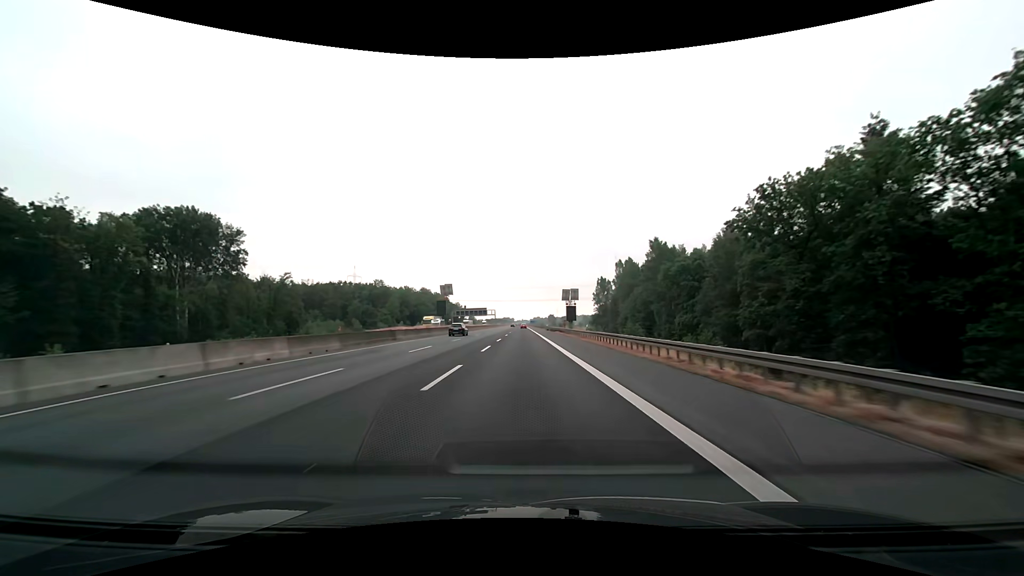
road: motorway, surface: asphalt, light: Day
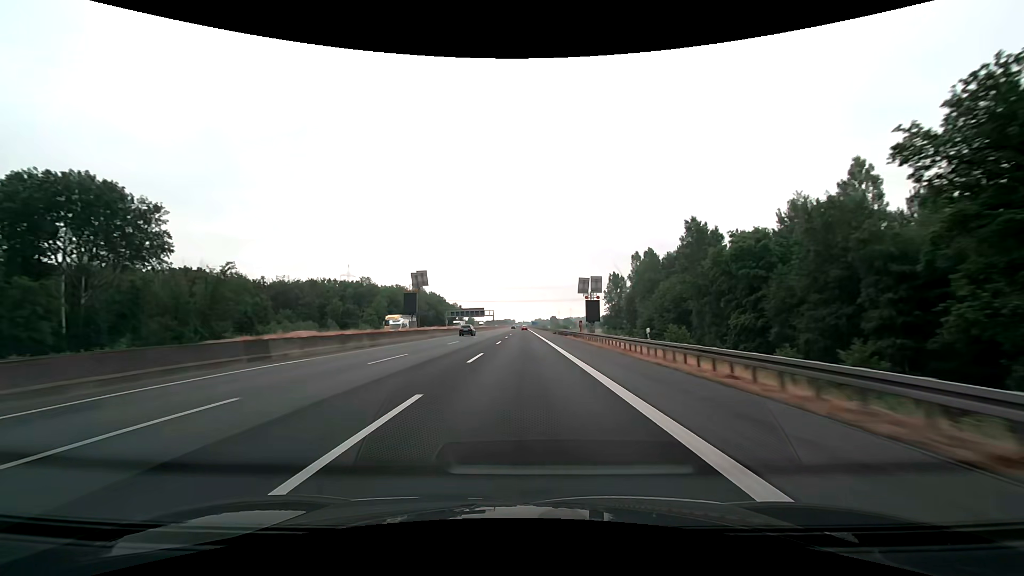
(-0.1, +20.7) m; 0°
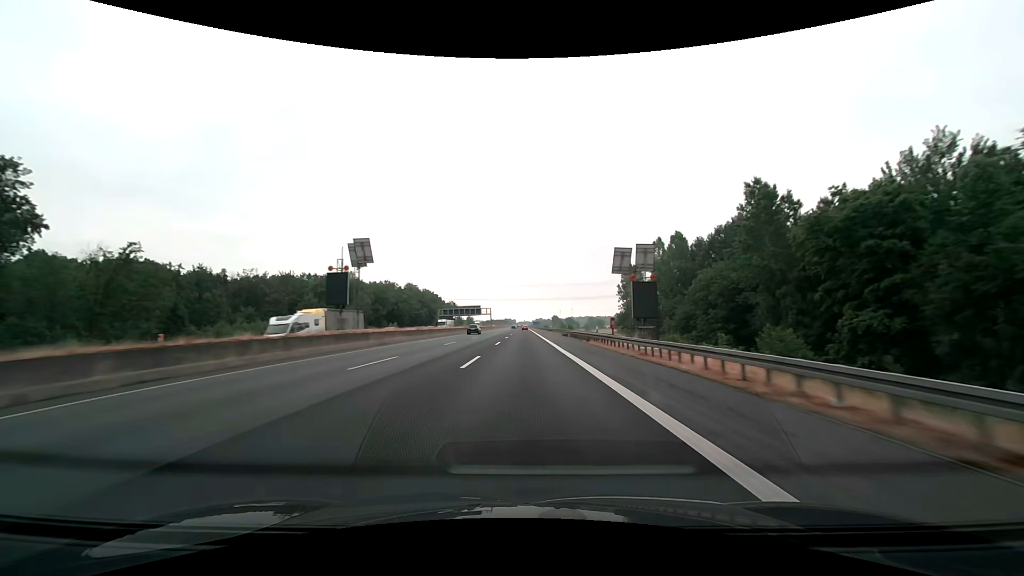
(0.0, +20.7) m; 0°
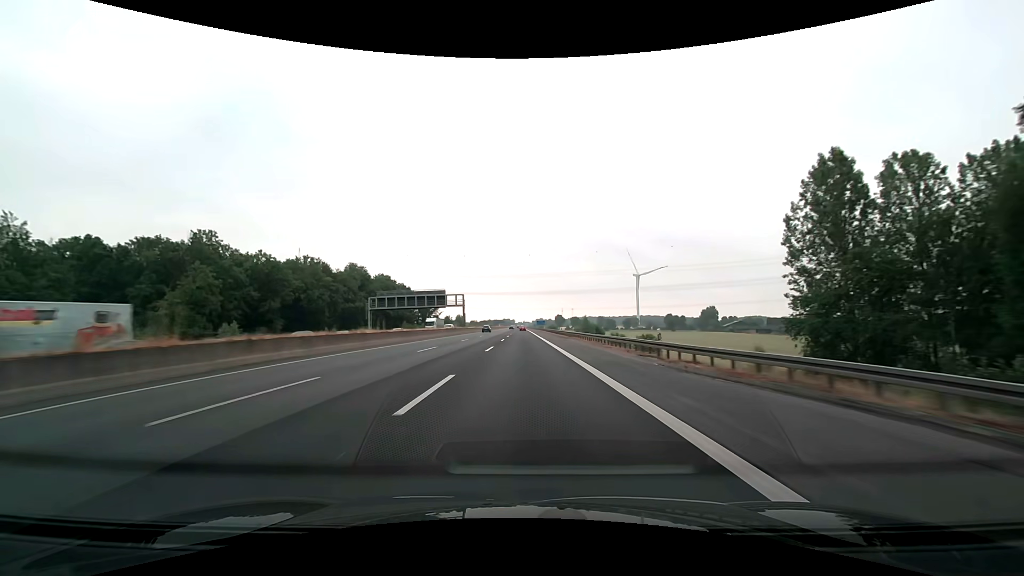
(-0.2, +82.7) m; 0°
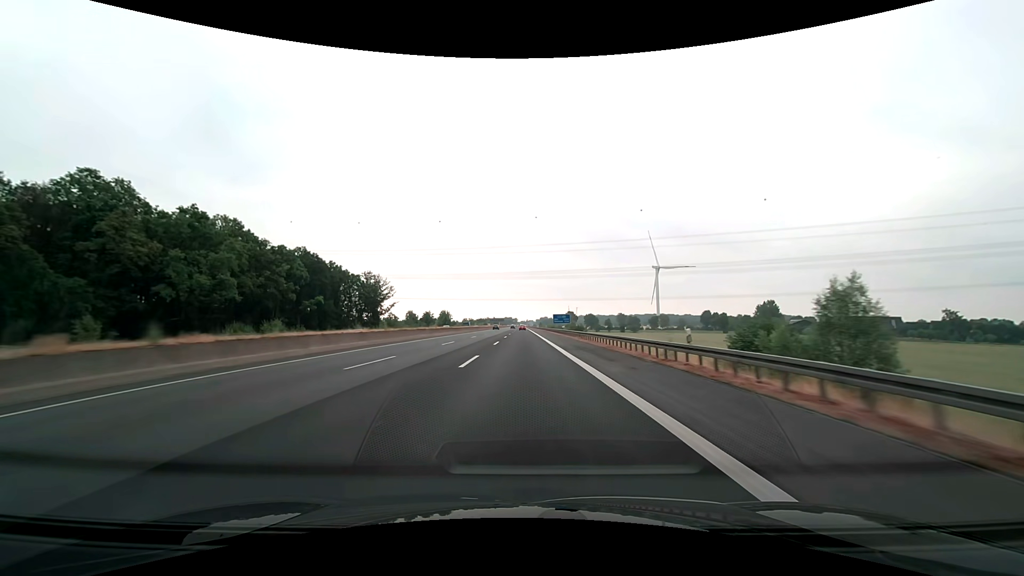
(-0.4, +103.3) m; 0°
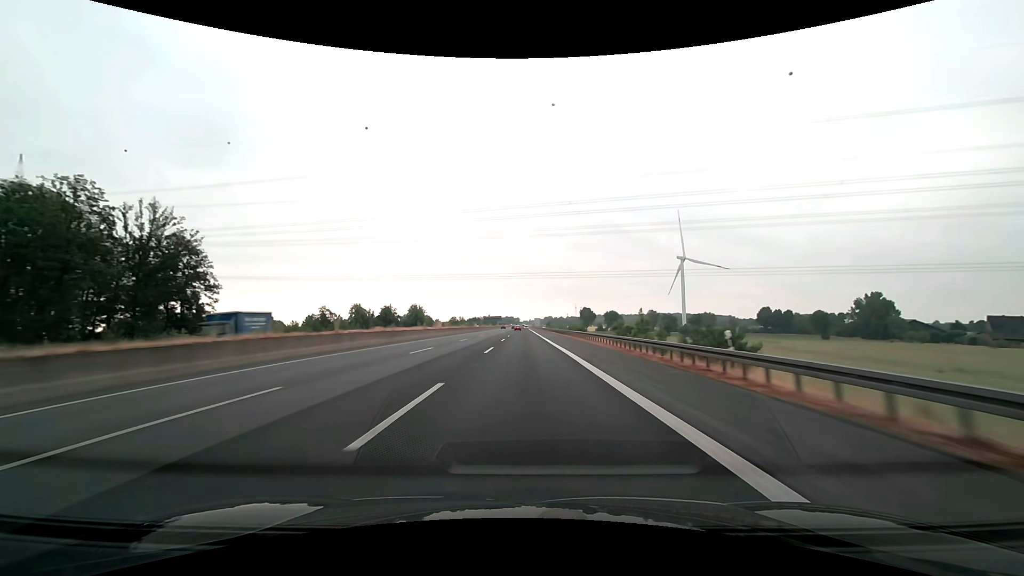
(-0.2, +103.2) m; 0°
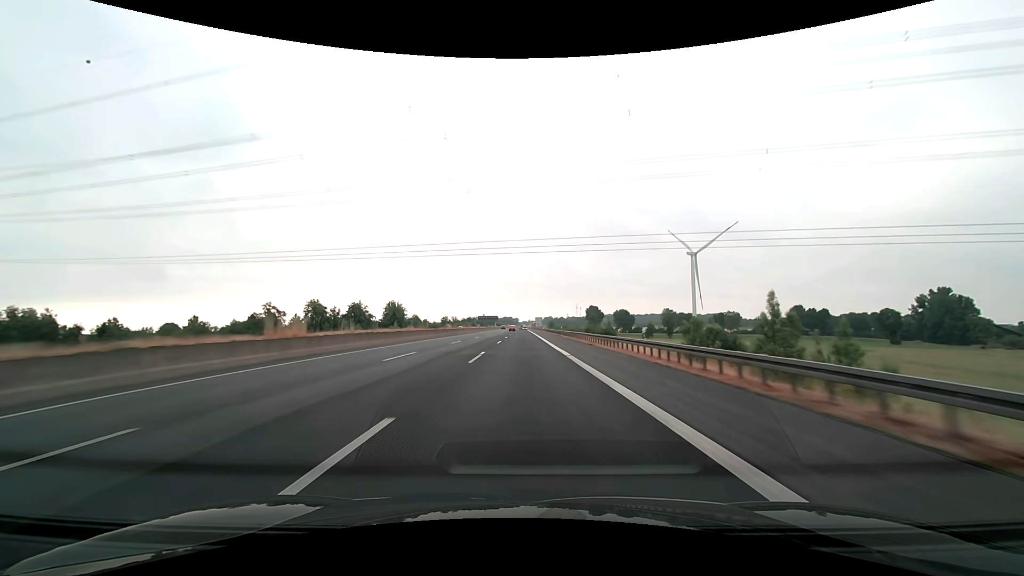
(0.0, +41.3) m; 0°
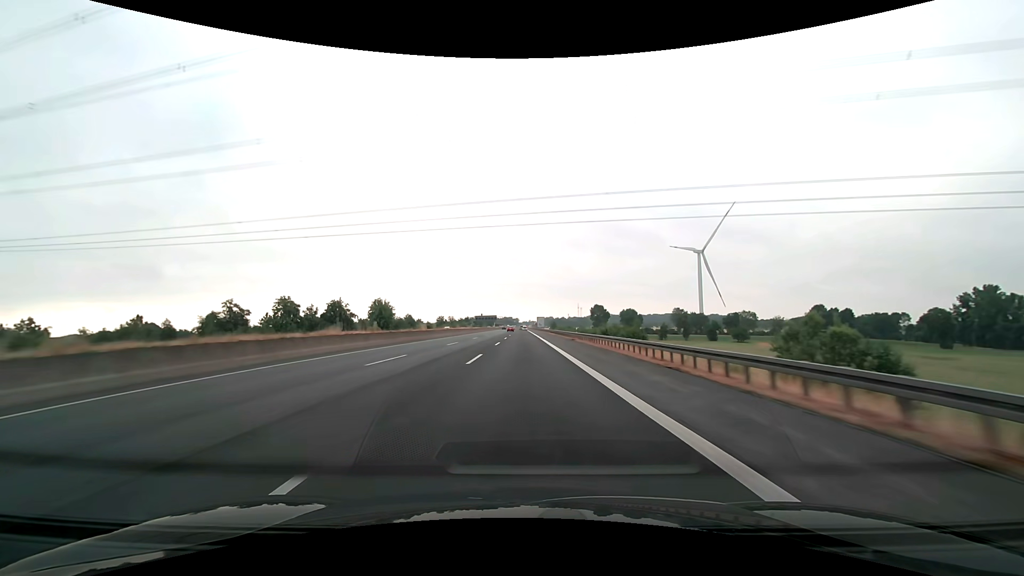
(0.0, +20.6) m; 0°
(0, +10) (0, +20) (0, +30) (0, +40) (0, +50) (0, +60) (0, +70) (0, +80) (0, +90) (0, +100) m
